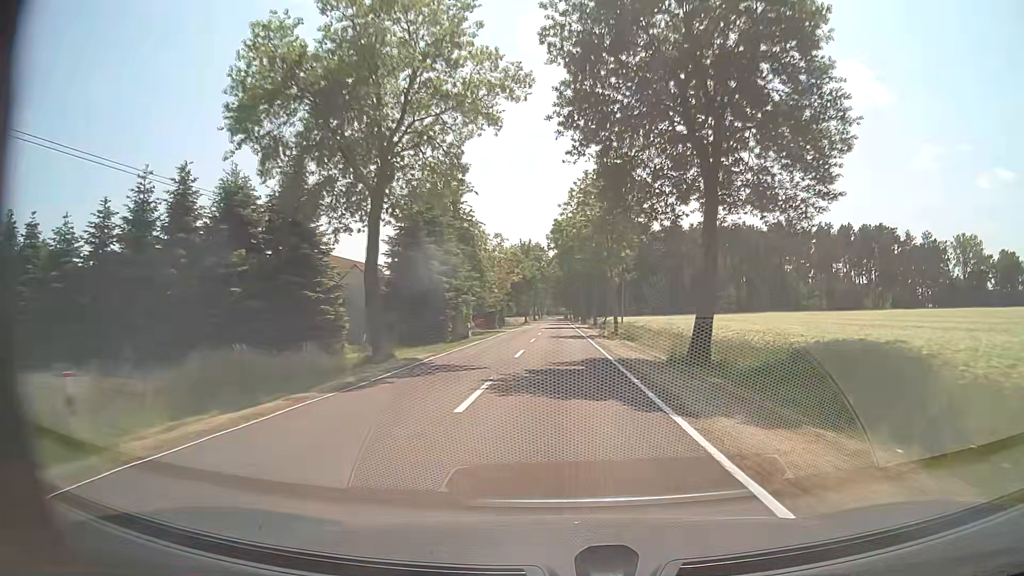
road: tertiary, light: Day
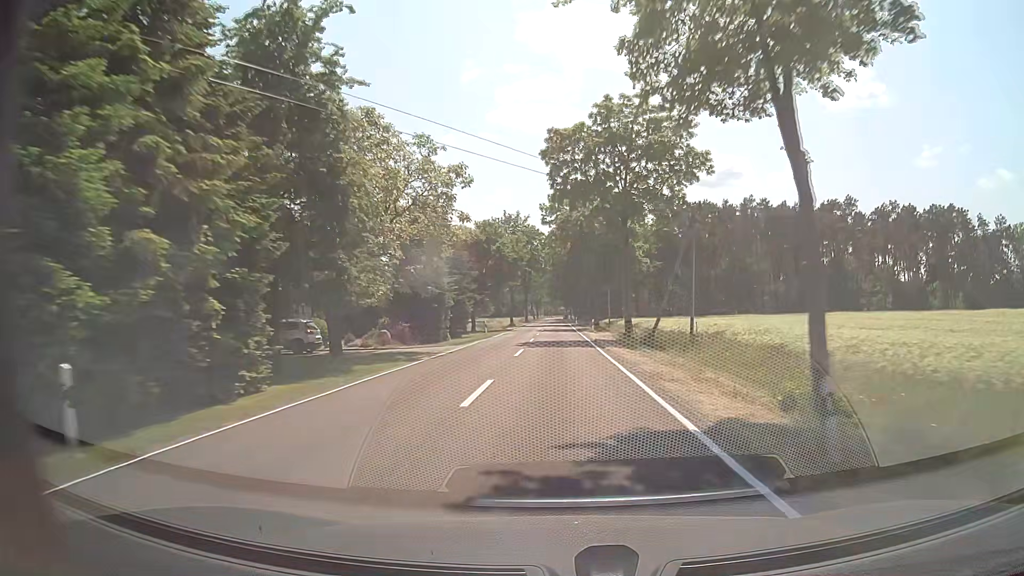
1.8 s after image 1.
(0.0, +35.0) m; 0°
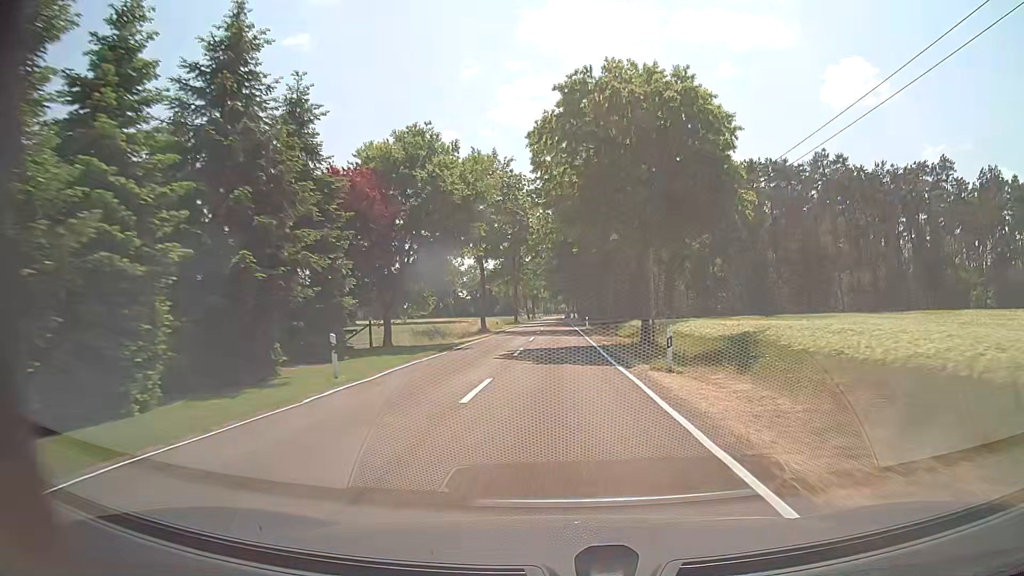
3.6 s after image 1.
(+0.1, +35.0) m; 0°
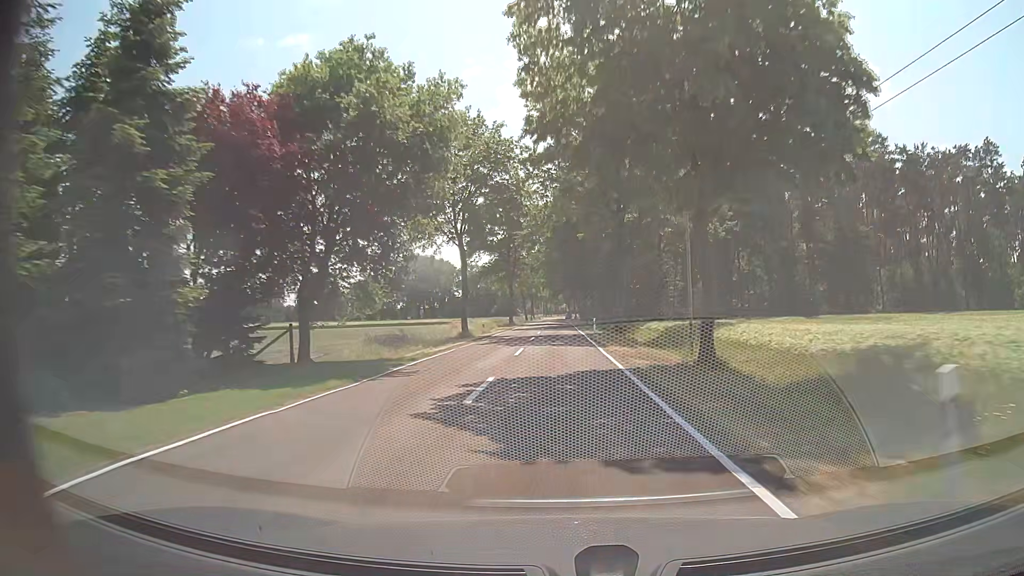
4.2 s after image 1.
(0.0, +11.7) m; 0°
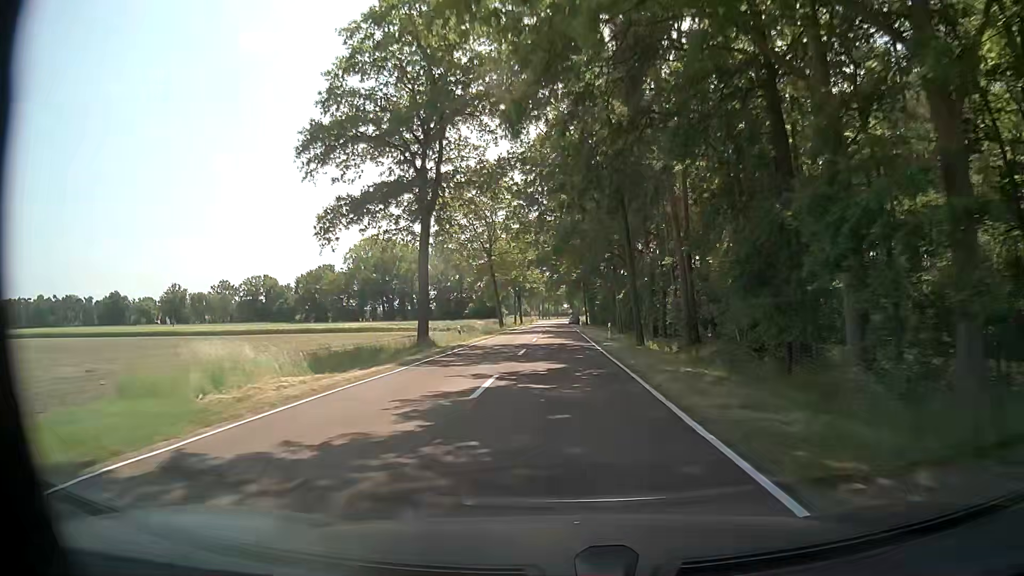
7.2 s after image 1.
(+0.1, +58.3) m; 0°
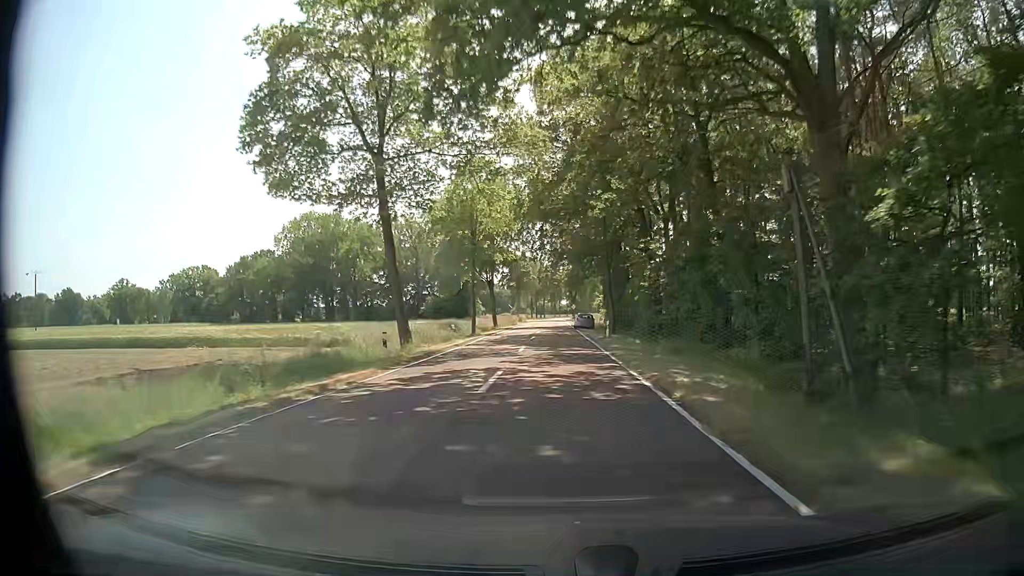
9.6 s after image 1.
(0.0, +46.6) m; 0°
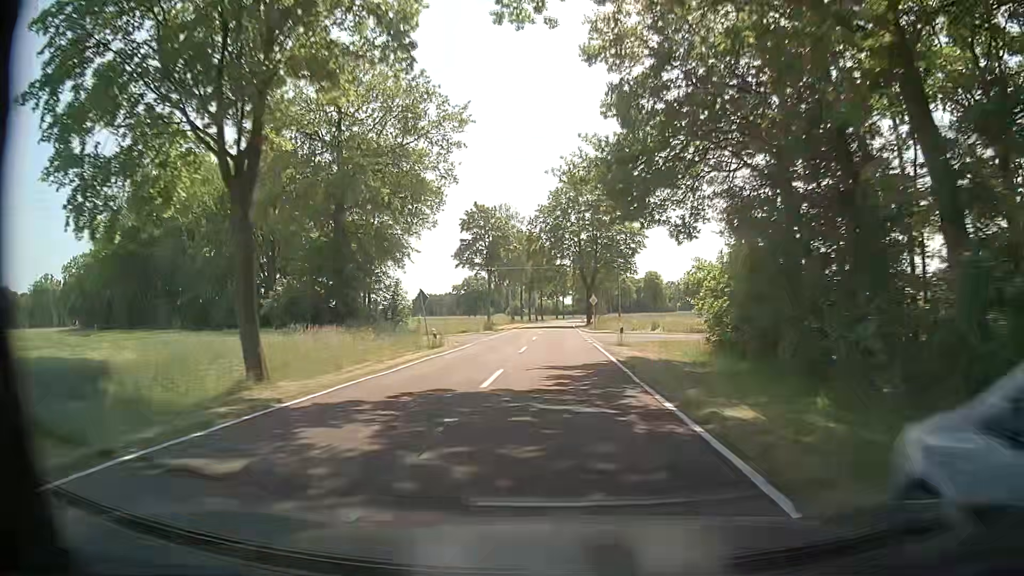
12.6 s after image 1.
(+0.2, +58.2) m; 0°
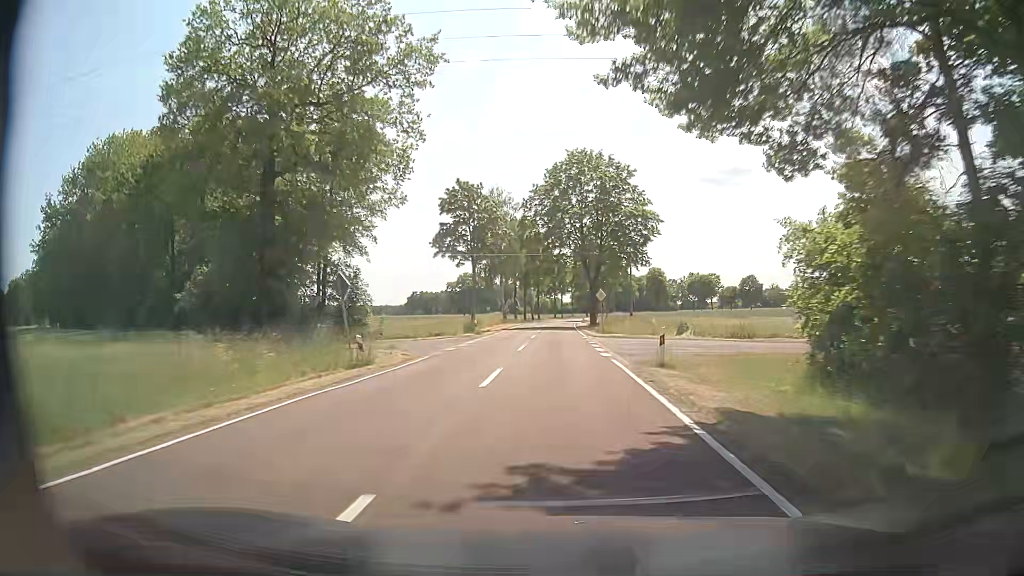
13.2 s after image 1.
(0.0, +11.6) m; 0°
(0, +10) (0, +20) (0, +30) (0, +40) (0, +50) (0, +60) (0, +70) (+1, +80) (+1, +90) (+2, +100) m
